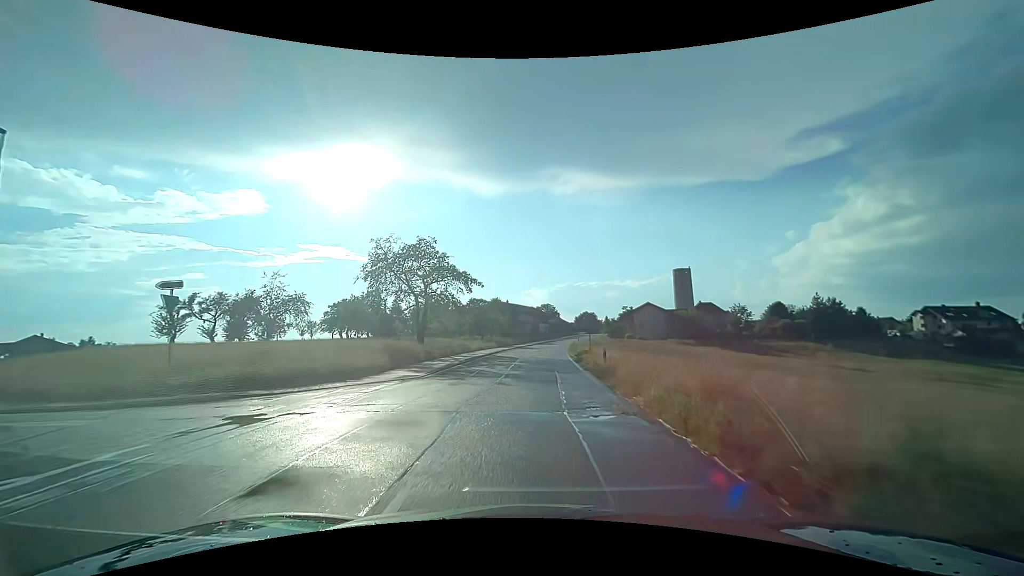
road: tertiary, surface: asphalt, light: Day
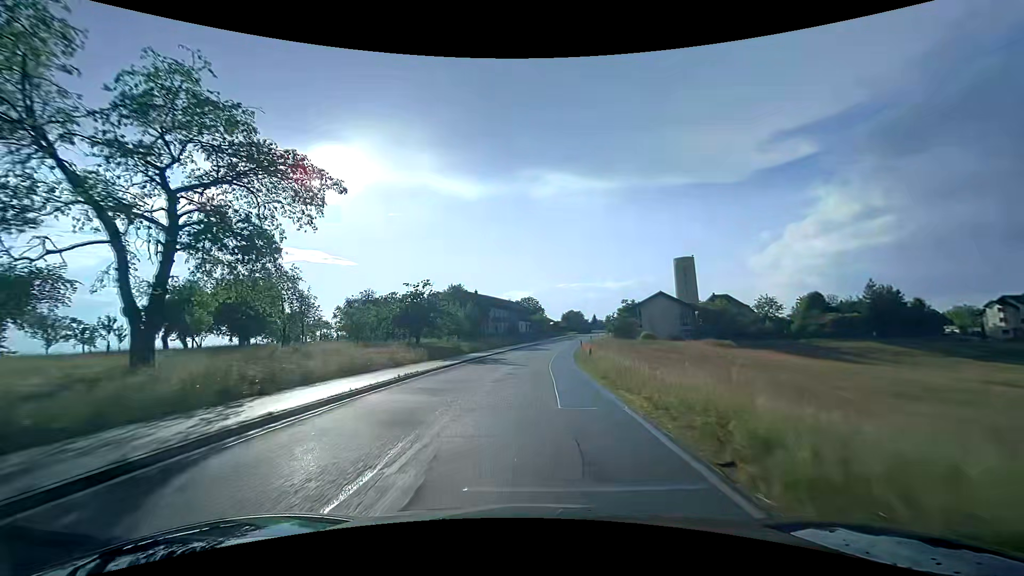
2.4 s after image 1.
(+0.8, +33.7) m; +2°
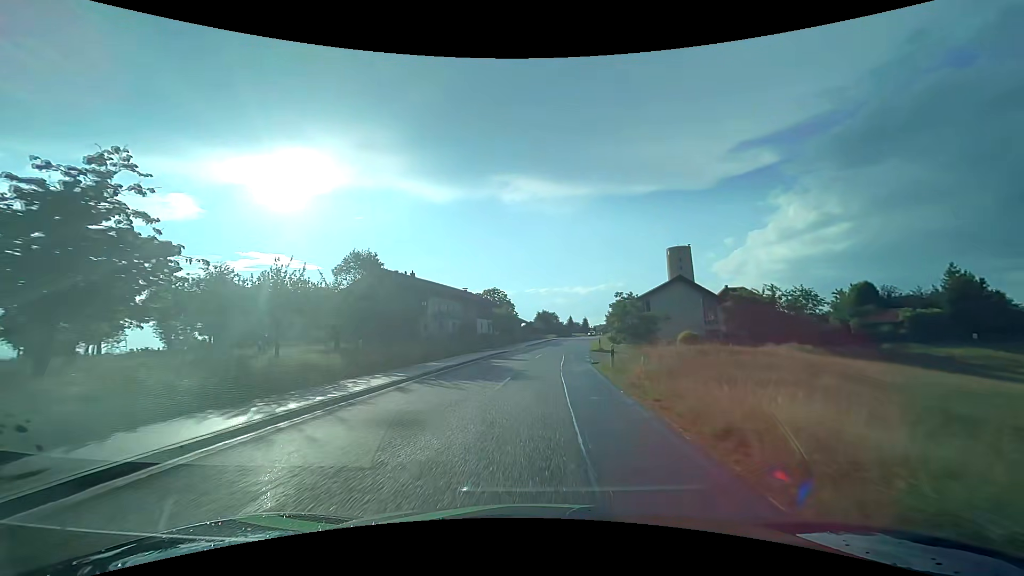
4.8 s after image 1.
(+0.8, +33.1) m; +4°
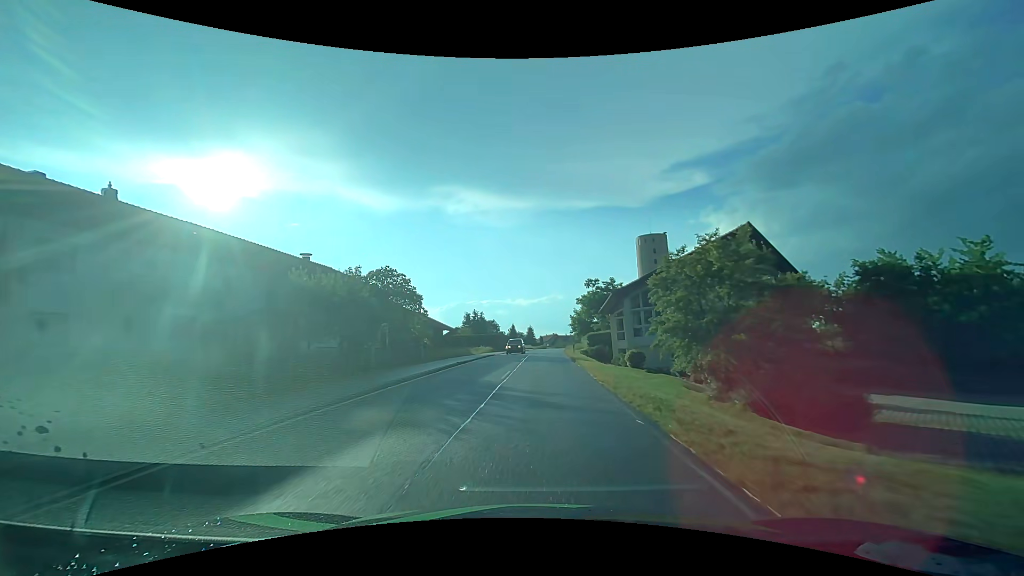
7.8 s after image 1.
(+2.6, +40.8) m; +7°
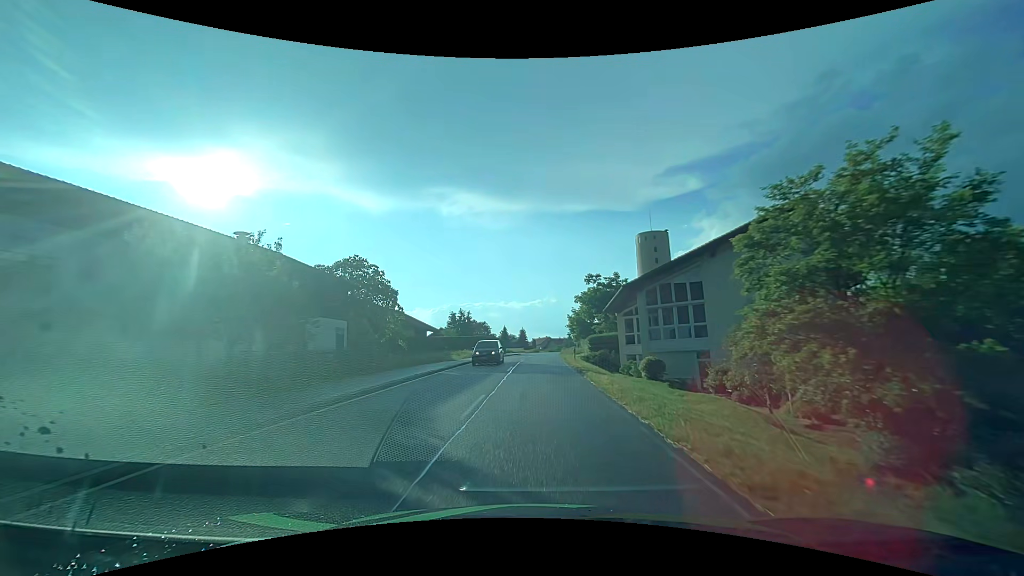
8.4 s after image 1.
(0.0, +8.1) m; +1°
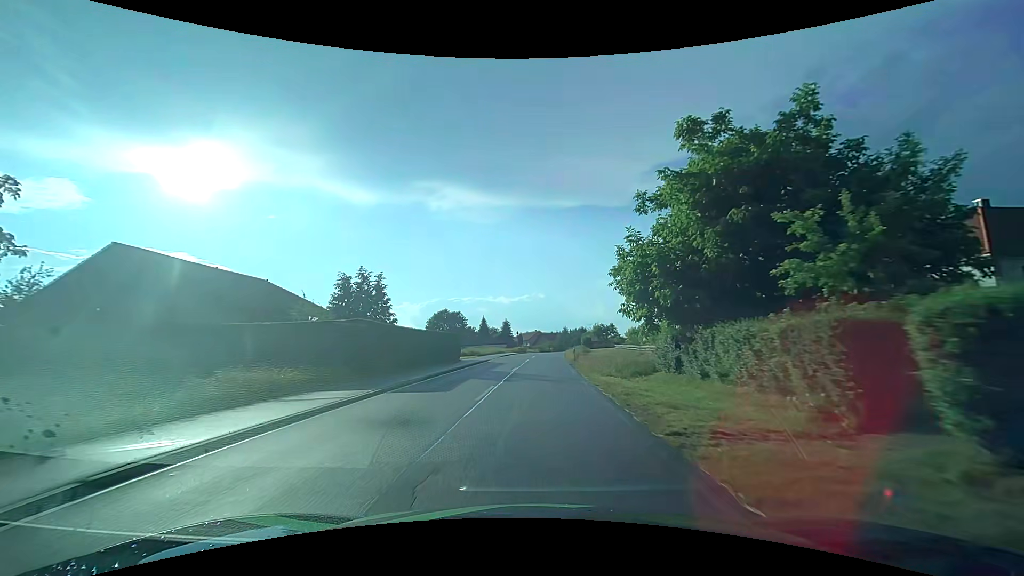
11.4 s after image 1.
(+0.7, +40.4) m; +1°
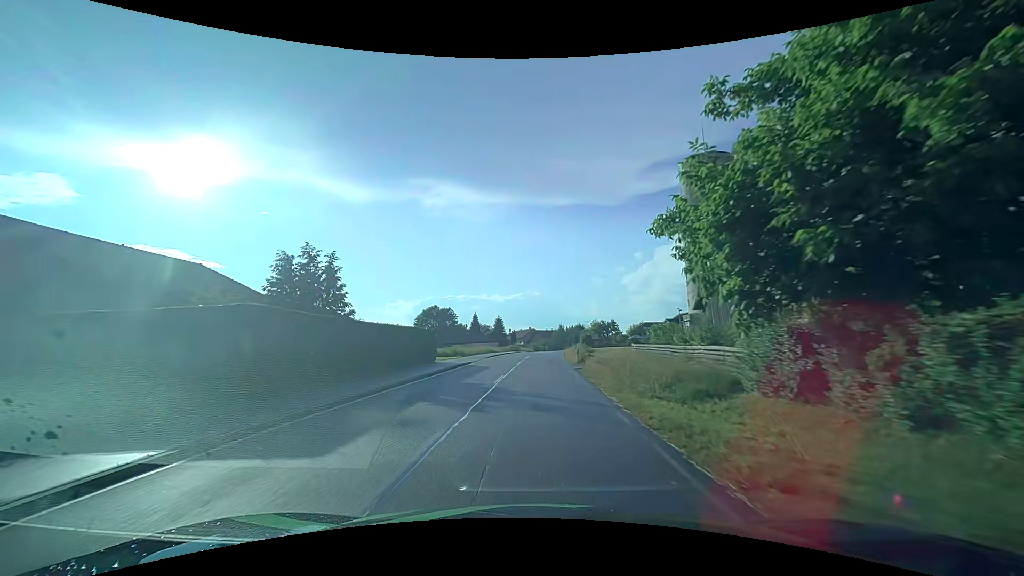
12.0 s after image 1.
(+0.1, +8.1) m; +1°
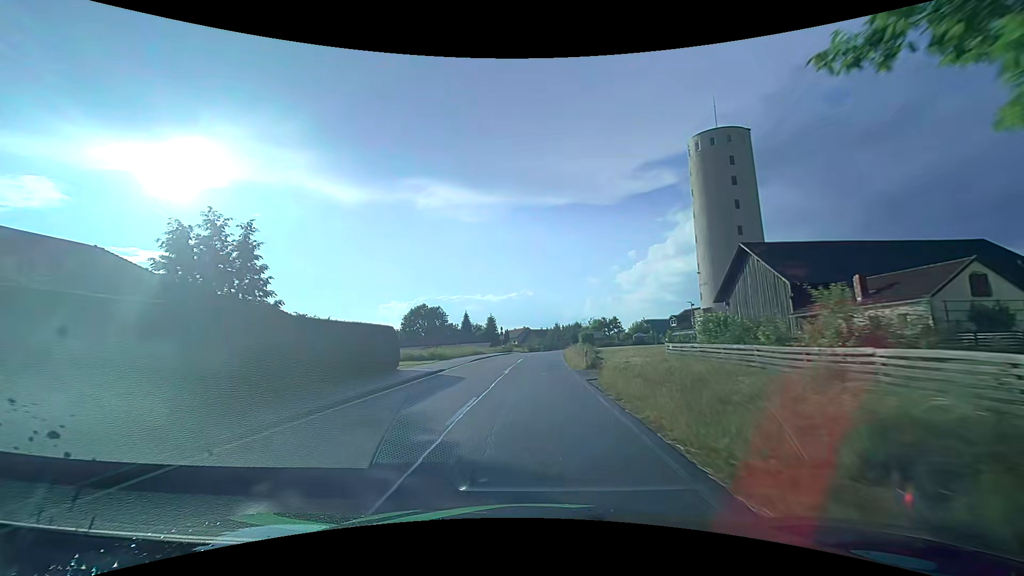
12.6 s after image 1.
(0.0, +8.1) m; 0°
(0, +10) (0, +20) (+1, +30) (+1, +40) (+1, +50) (+2, +60) (+3, +70) (+4, +80) (+5, +90) (+6, +100) m
